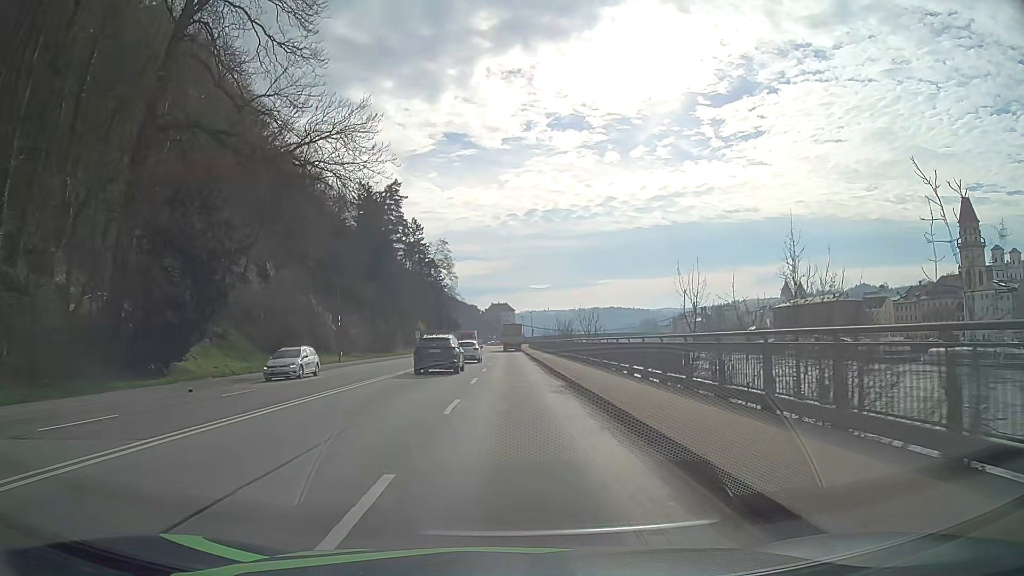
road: primary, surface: asphalt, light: Day
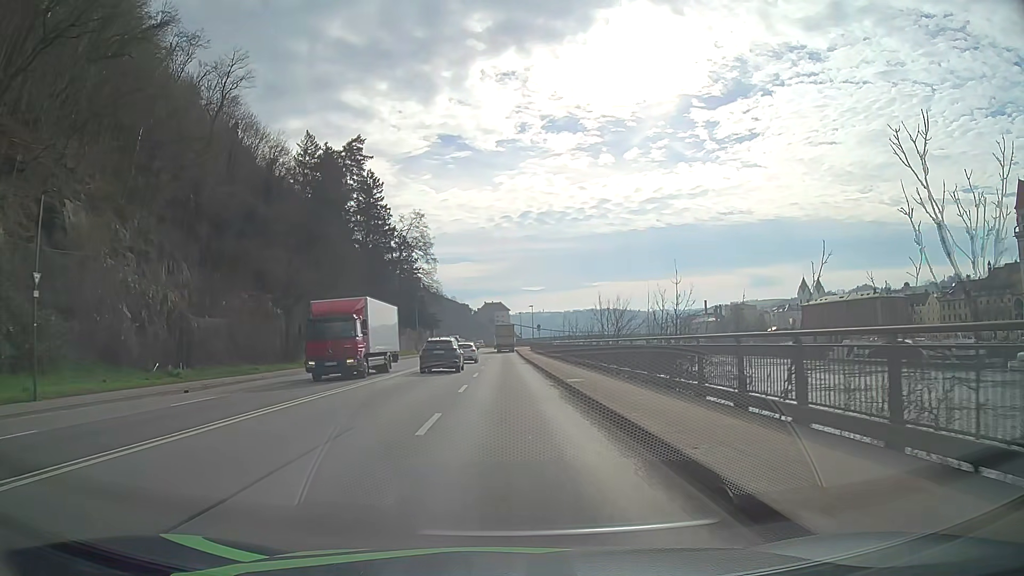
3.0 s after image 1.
(+0.2, +38.8) m; 0°
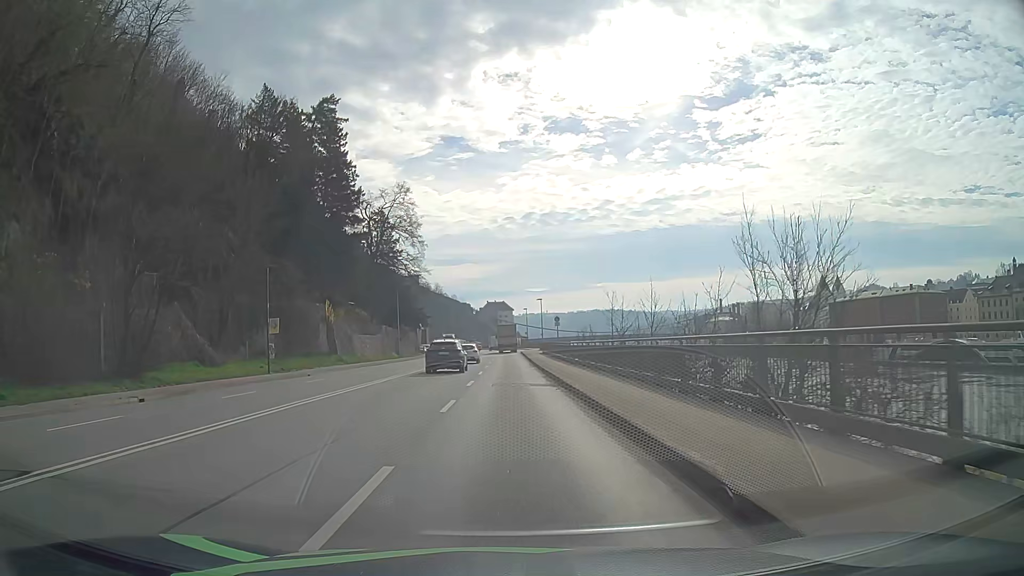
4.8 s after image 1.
(0.0, +23.7) m; 0°
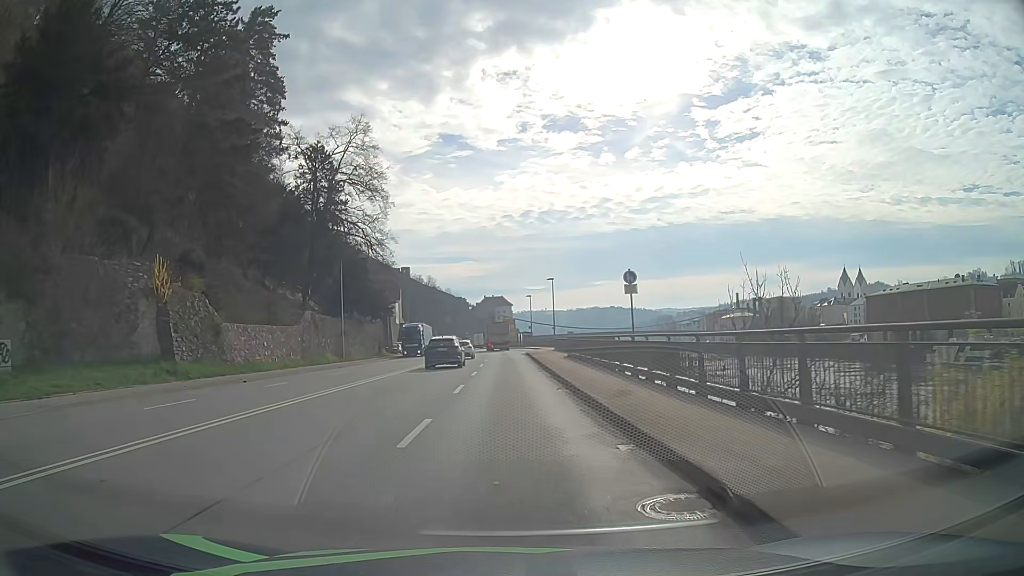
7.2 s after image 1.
(+0.1, +31.7) m; 0°
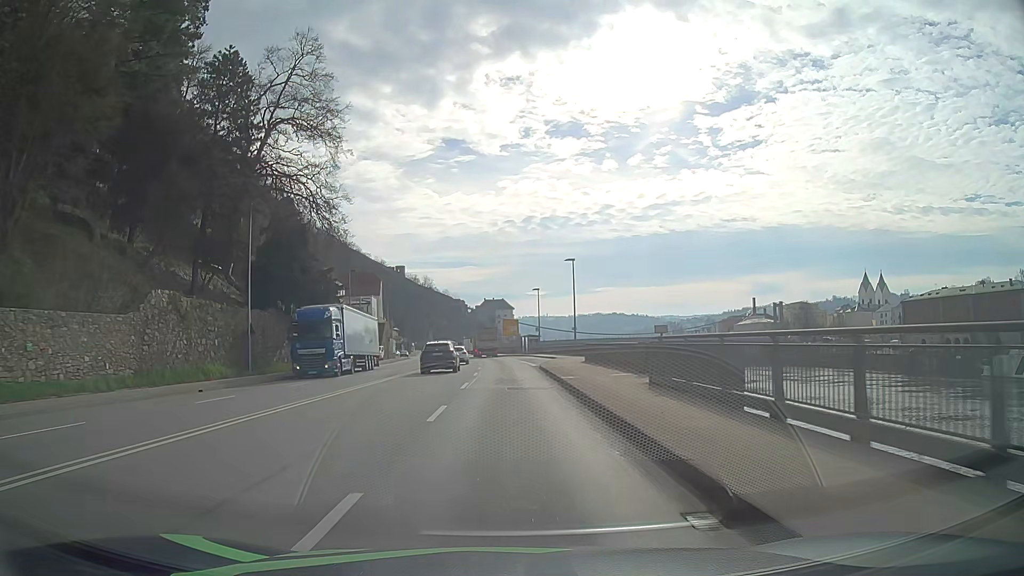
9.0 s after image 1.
(+0.1, +23.8) m; 0°
(0, +10) (0, +20) (0, +30) (0, +40) (-1, +50) (-1, +60) (-1, +70) (-2, +80) (-3, +90) (-4, +100) m
